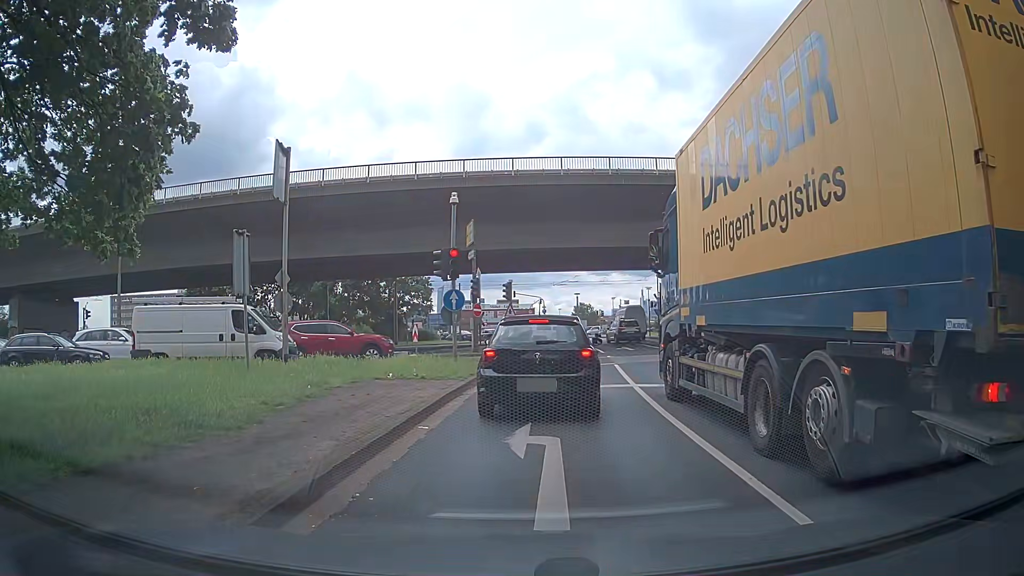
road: primary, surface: asphalt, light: Day
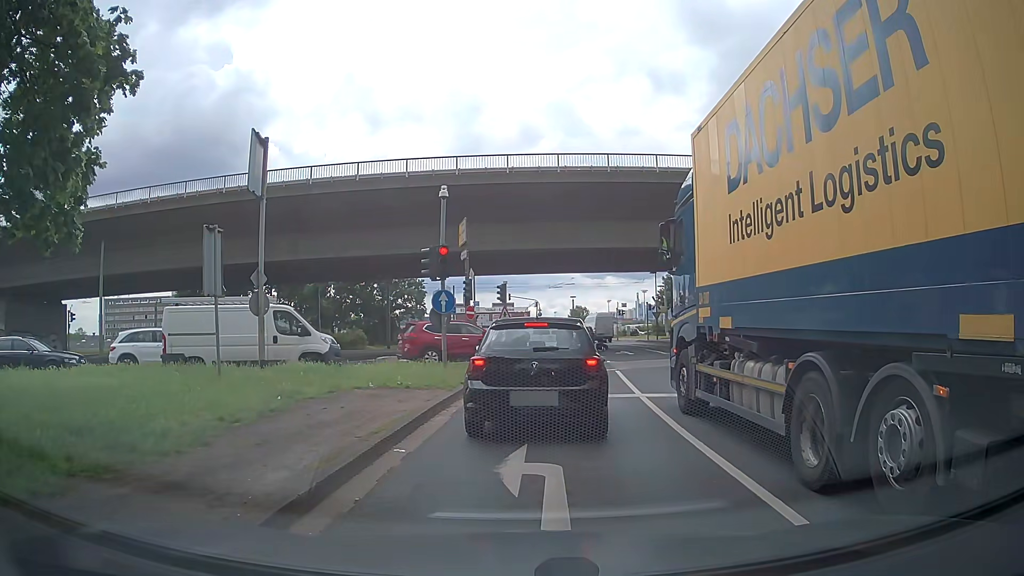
(0.0, +1.3) m; 0°
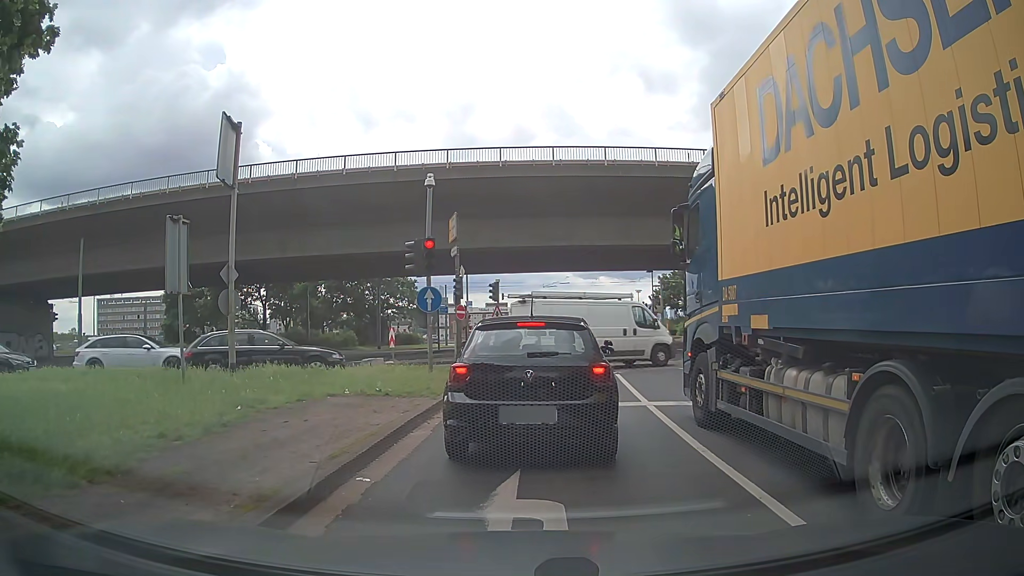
(0.0, +1.4) m; 0°
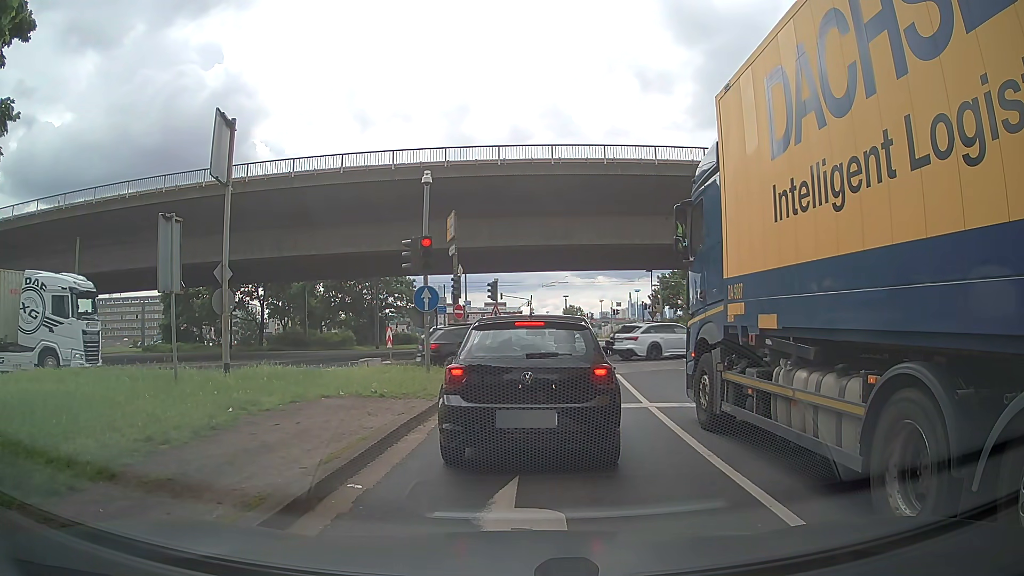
(0.0, +0.3) m; 0°
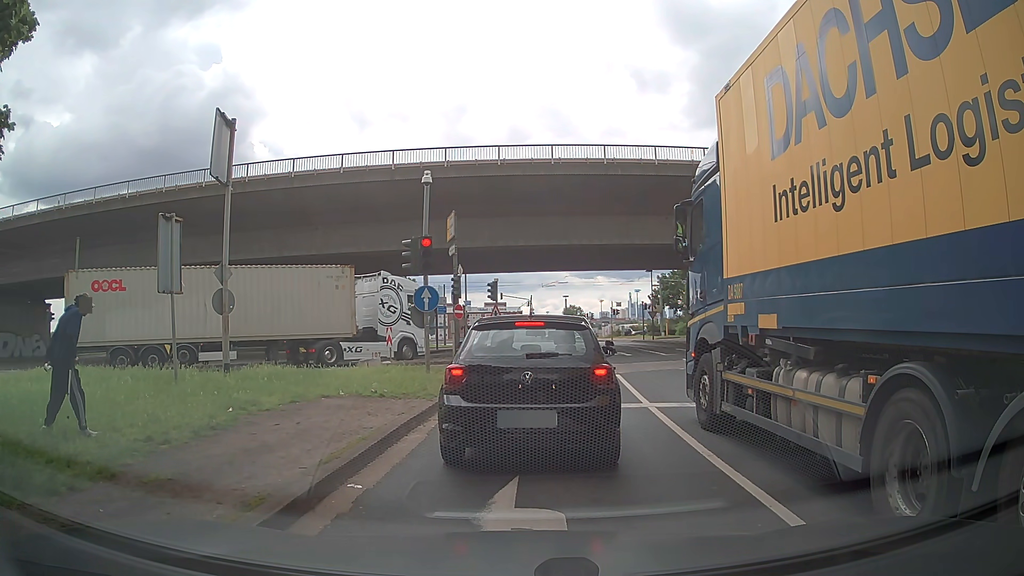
(0.0, 0.0) m; 0°
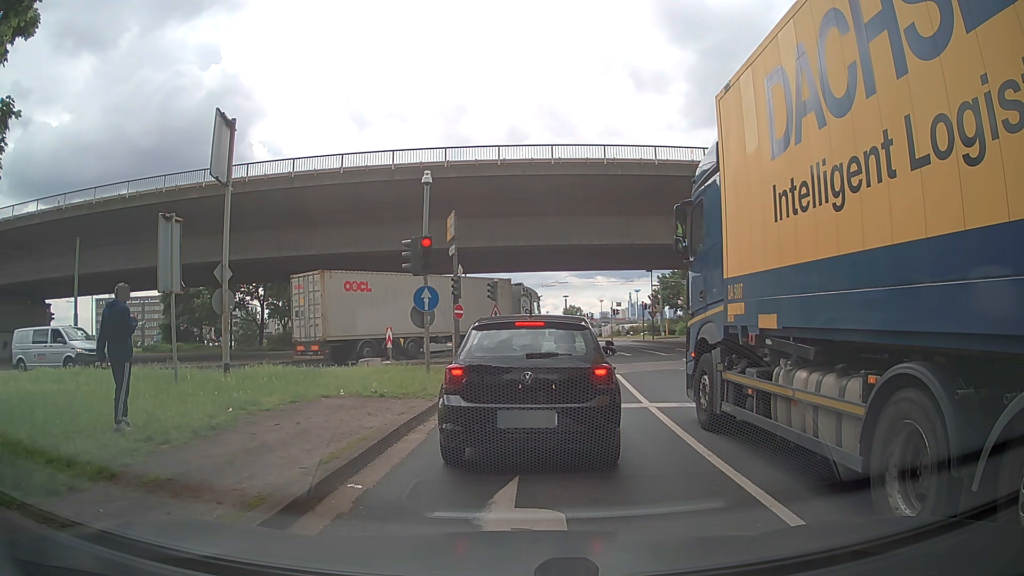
(0.0, 0.0) m; 0°
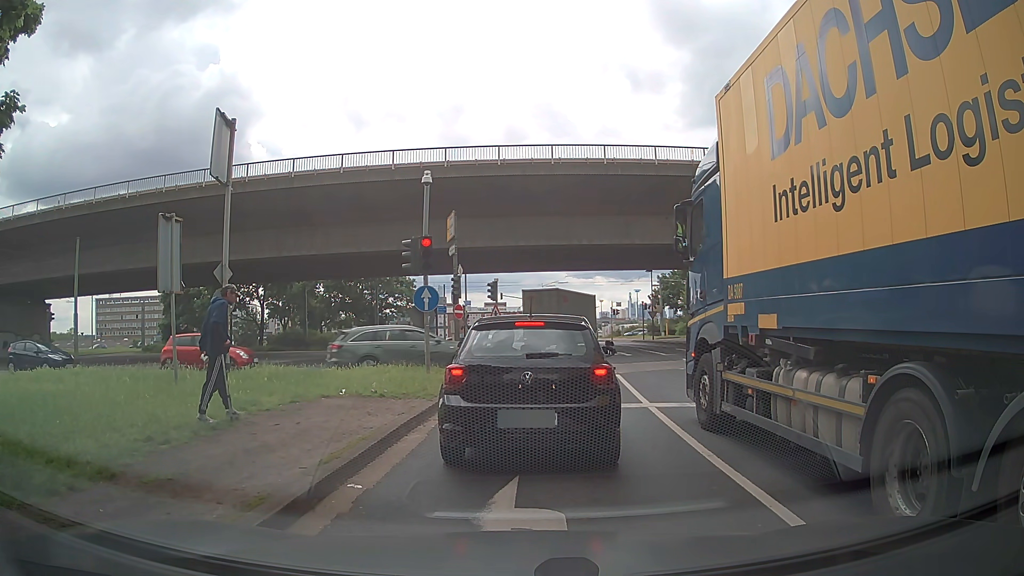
(0.0, 0.0) m; 0°
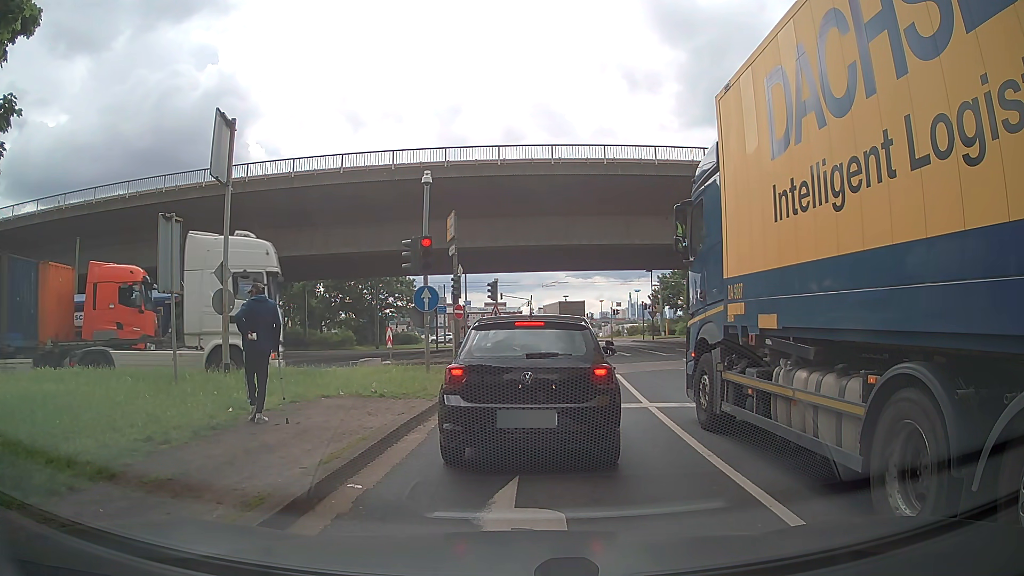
(0.0, 0.0) m; 0°
